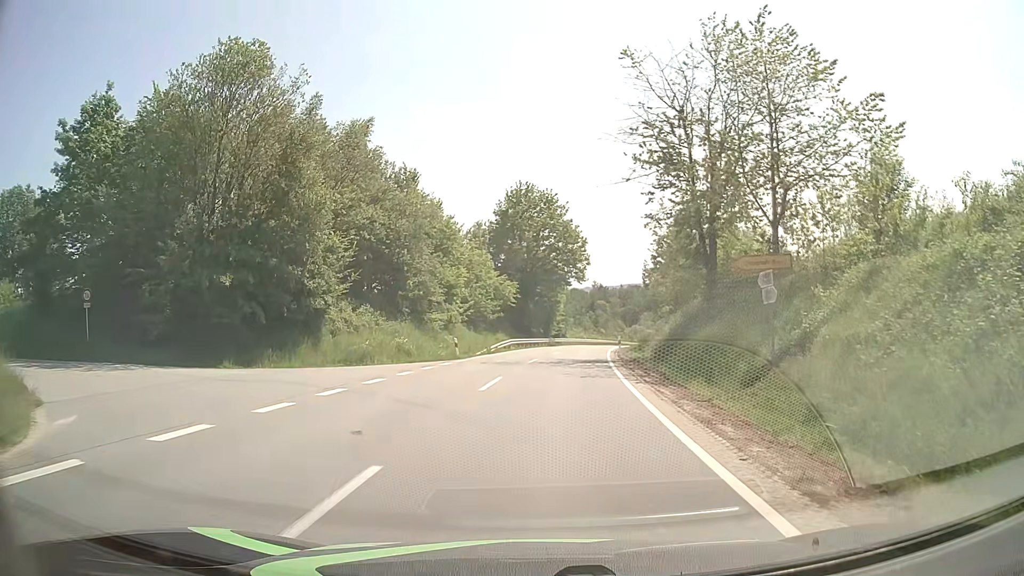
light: Day
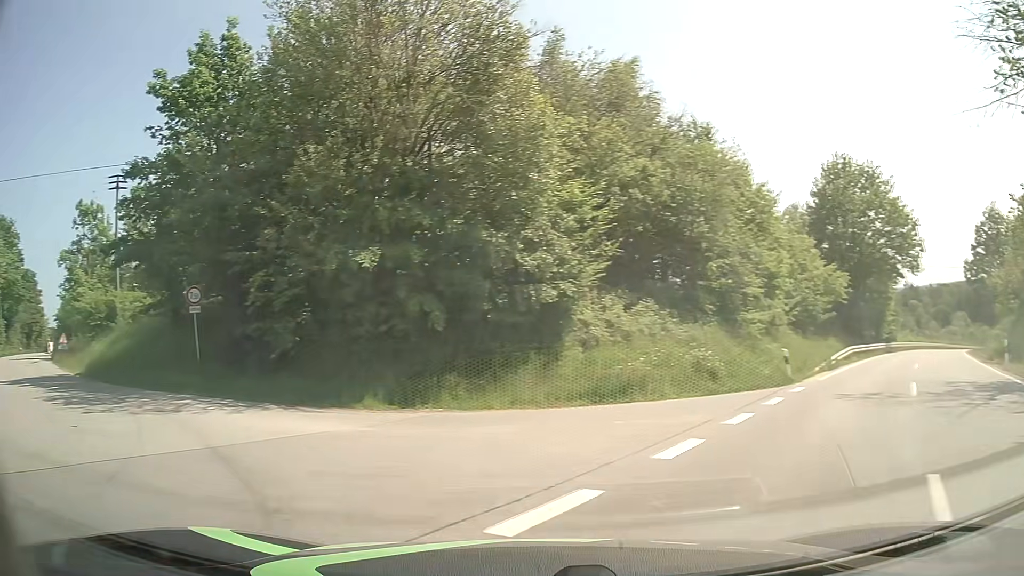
(-0.9, +12.2) m; -26°
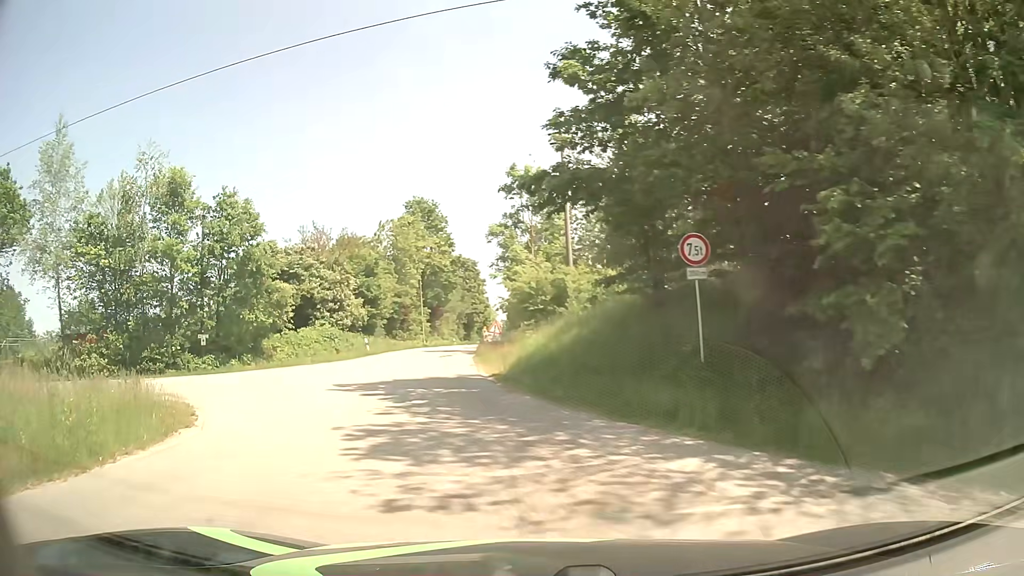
(-4.1, +8.7) m; -41°
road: unclassified
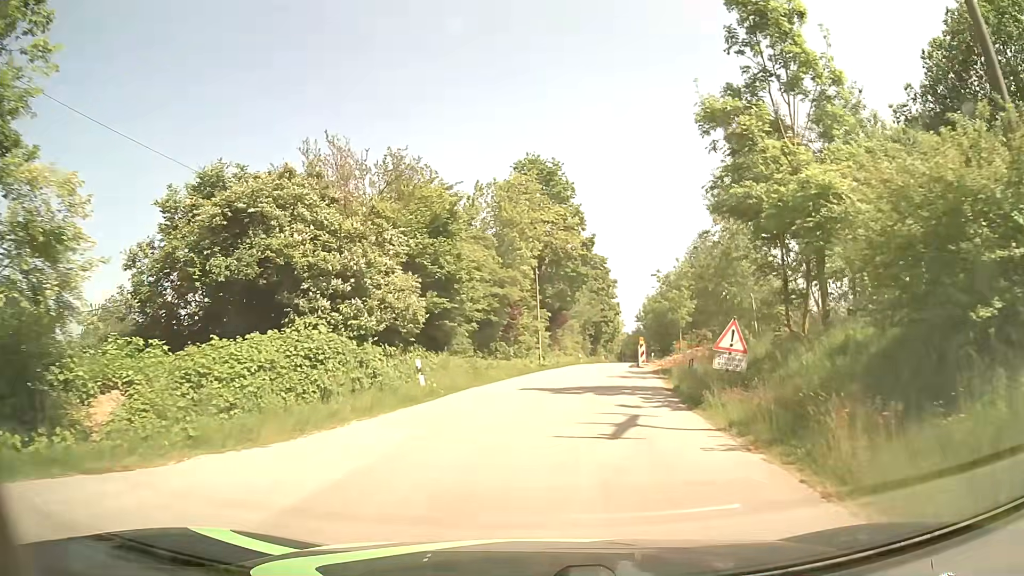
(-4.3, +23.3) m; -11°
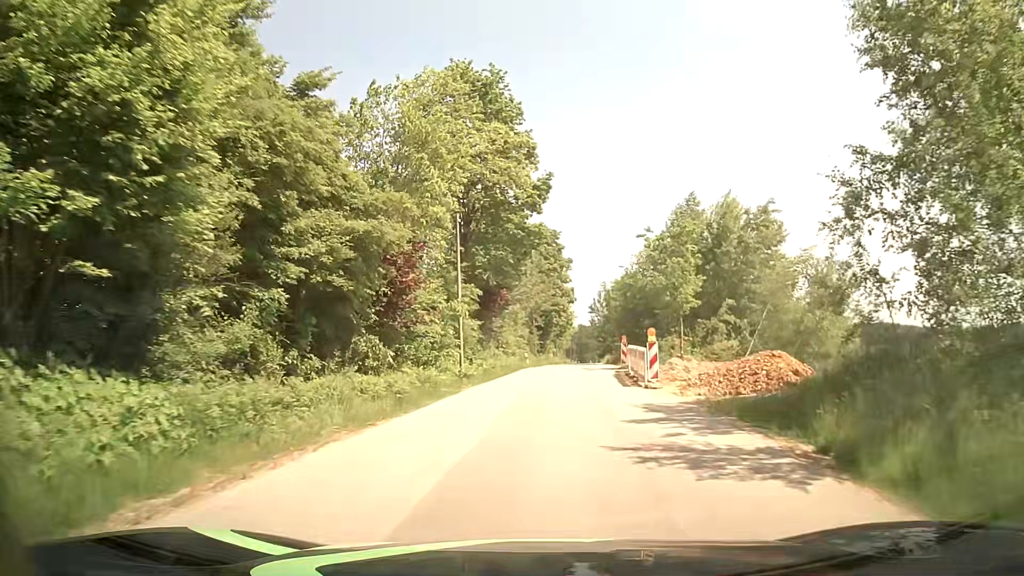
(+0.9, +18.3) m; +5°
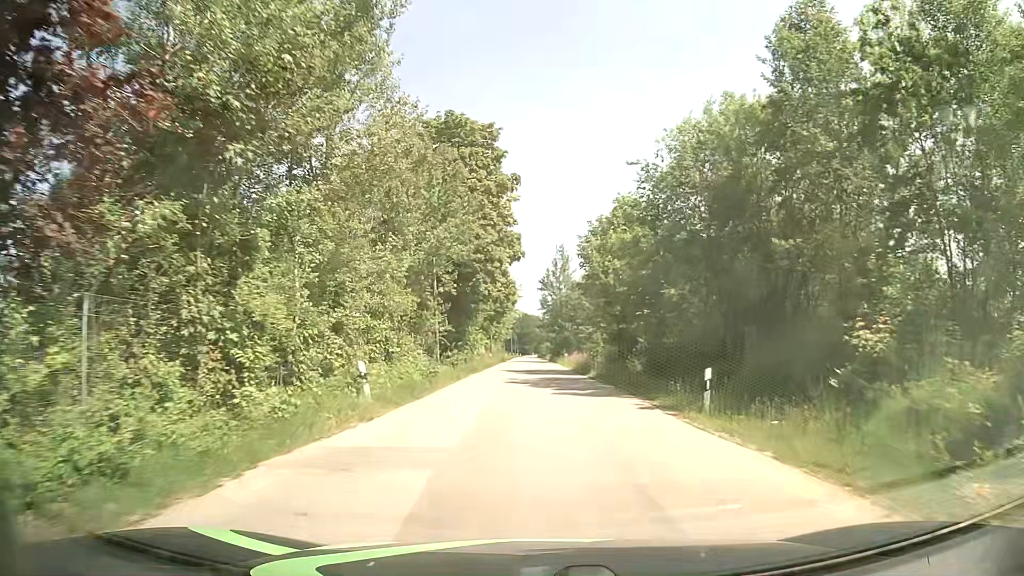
(+1.8, +34.4) m; +5°
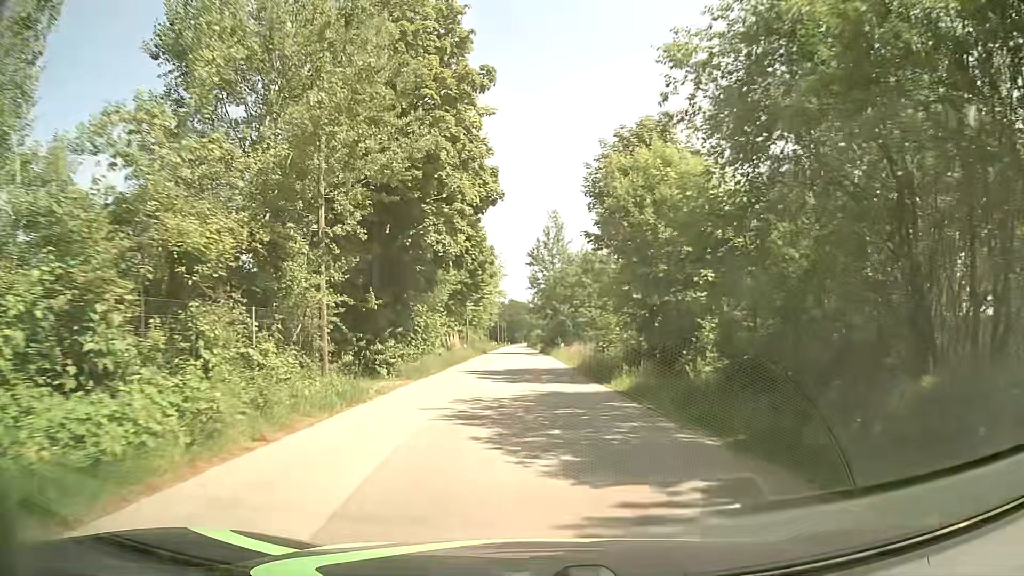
(+0.3, +14.8) m; +1°
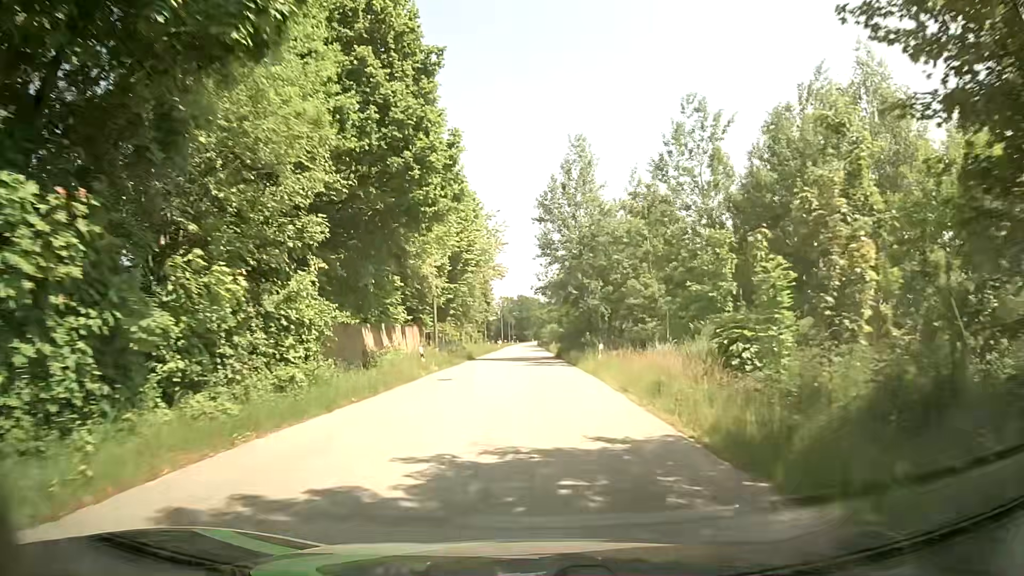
(-0.2, +23.3) m; 0°
(0, +10) (0, +20) (0, +30) (-1, +40) (-1, +50) (-1, +60) (-2, +70) (-2, +80) (-2, +90) (-2, +100) m
